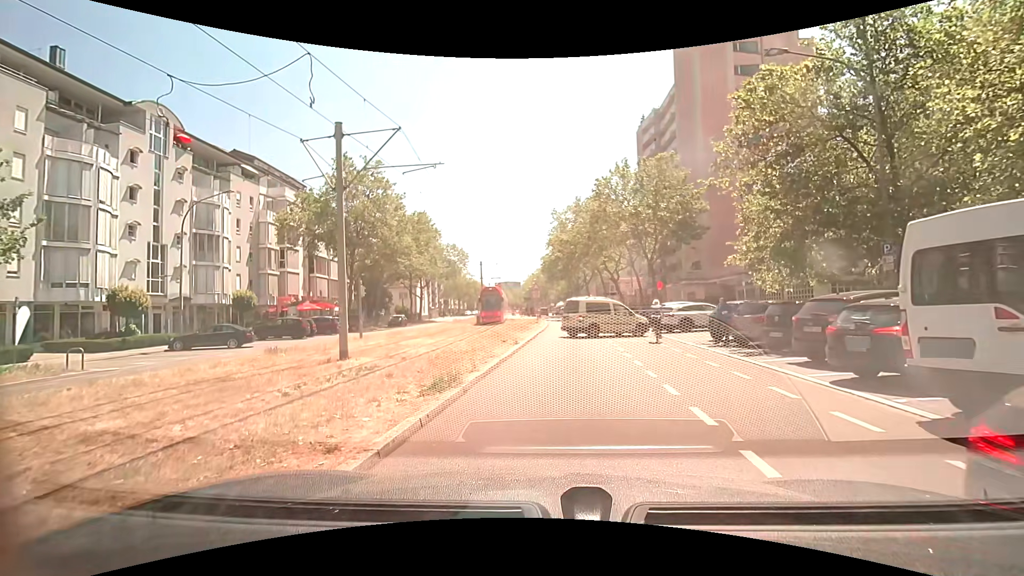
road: tertiary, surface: asphalt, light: Day
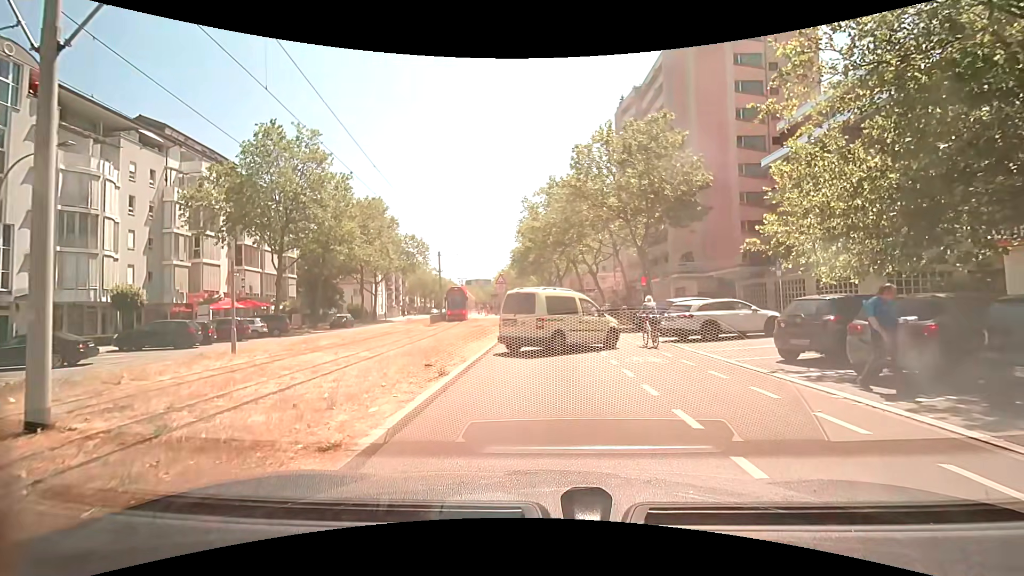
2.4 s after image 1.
(+0.4, +8.4) m; +4°
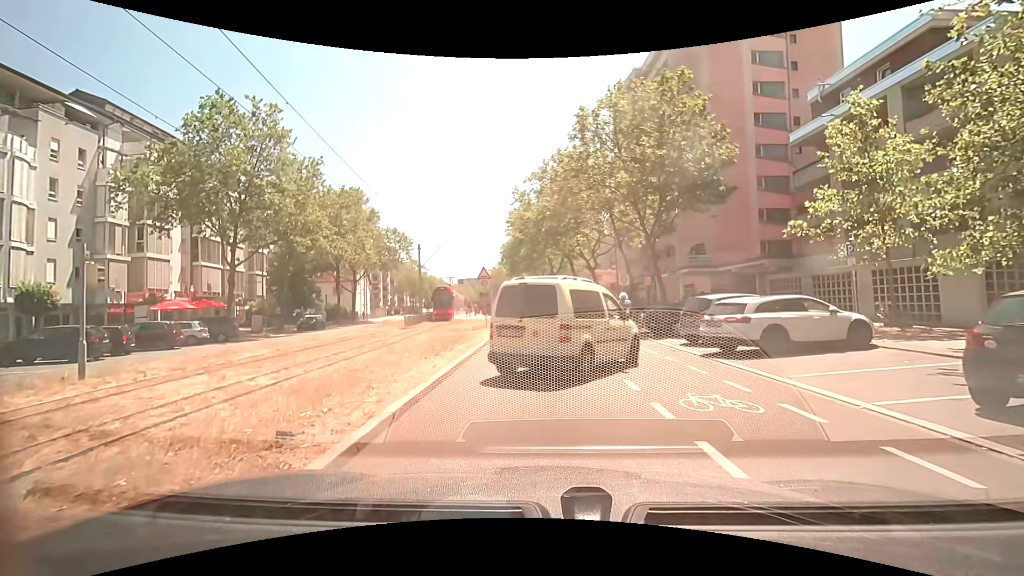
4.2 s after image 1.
(+0.1, +5.5) m; +1°
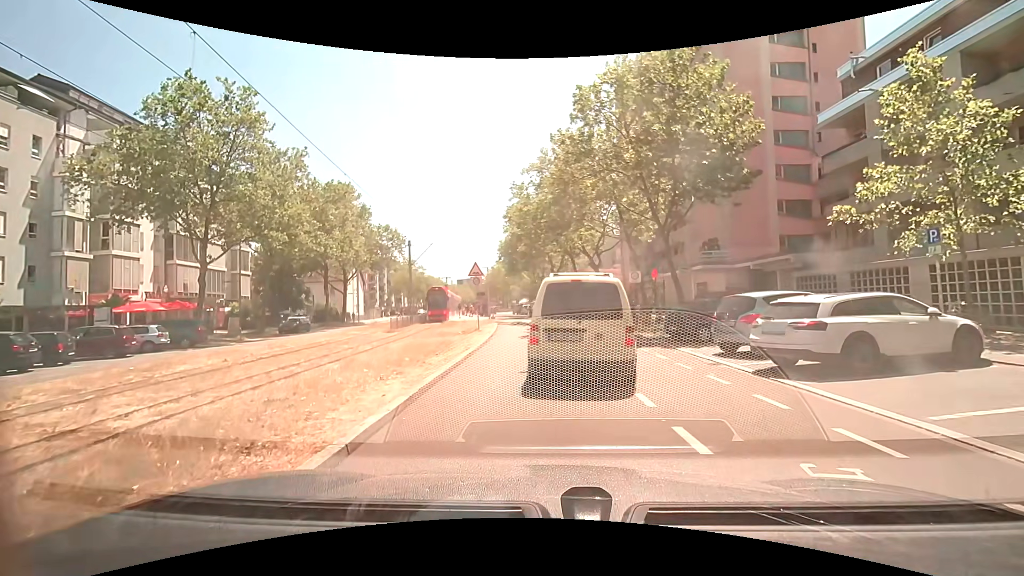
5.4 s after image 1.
(0.0, +3.3) m; +1°
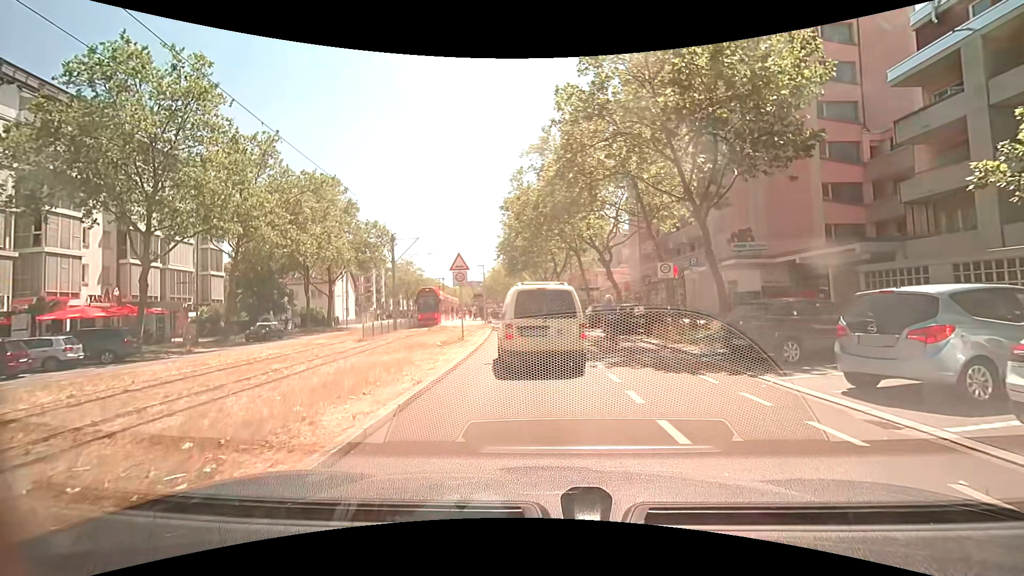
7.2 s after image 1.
(-0.1, +5.7) m; -2°
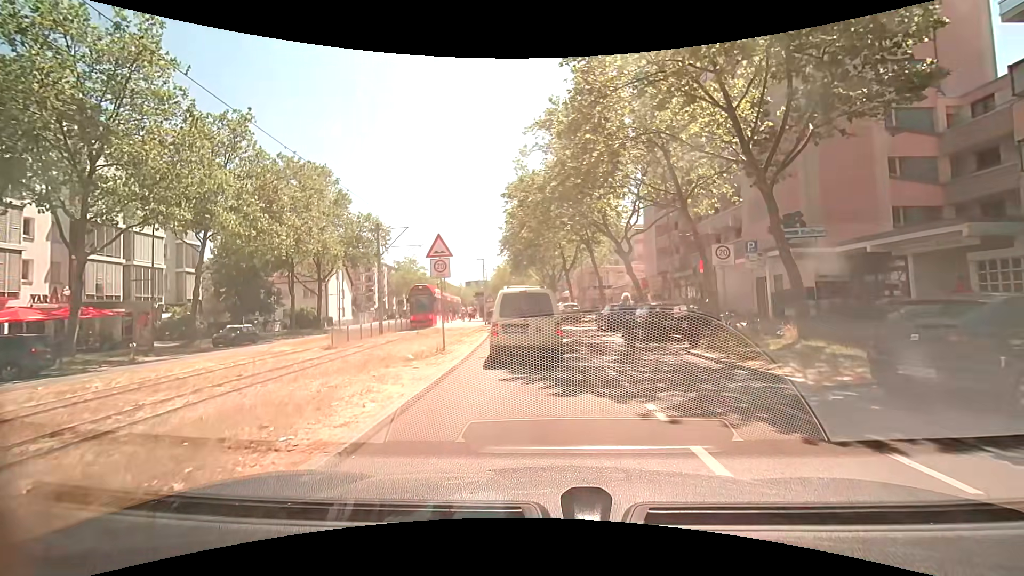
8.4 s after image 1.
(0.0, +5.2) m; 0°
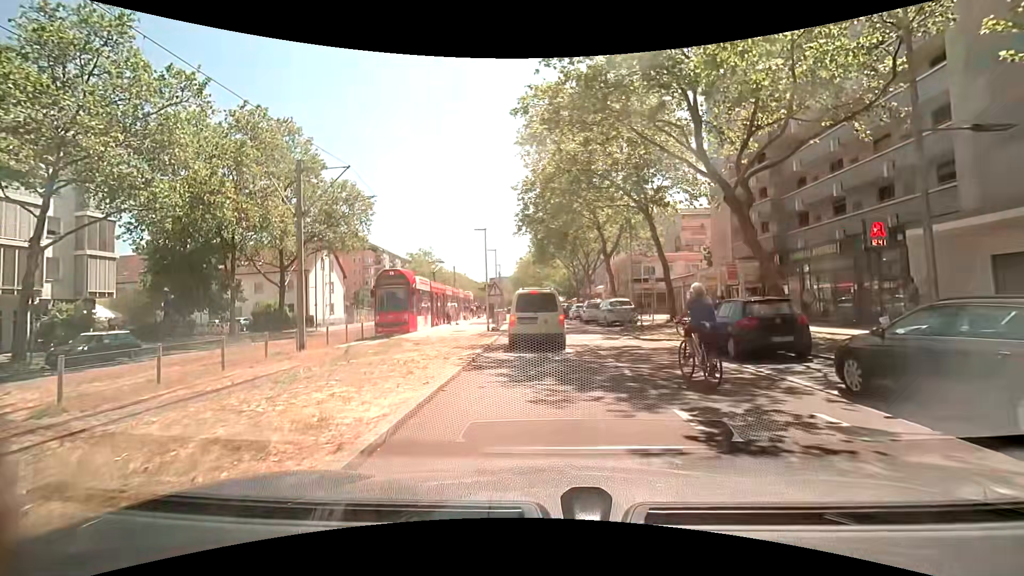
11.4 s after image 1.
(-0.5, +14.3) m; -5°
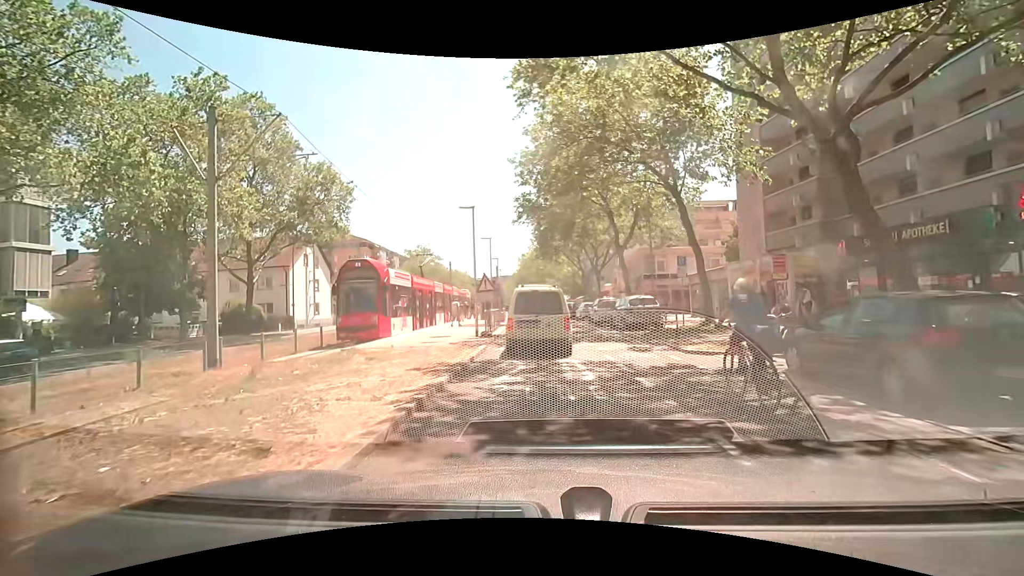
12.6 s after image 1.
(+0.2, +5.3) m; +1°
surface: paving_stones
